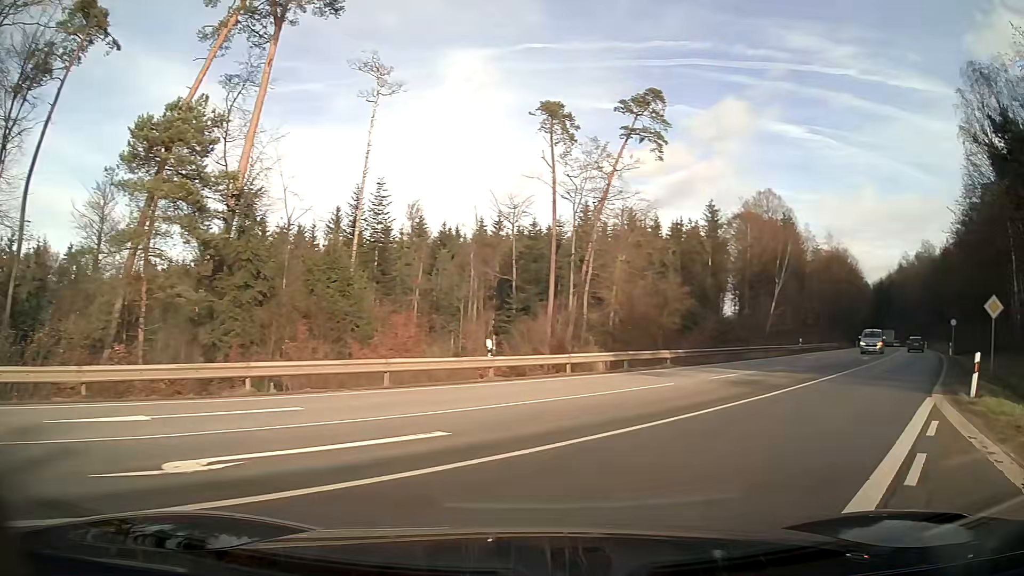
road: secondary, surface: asphalt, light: Day
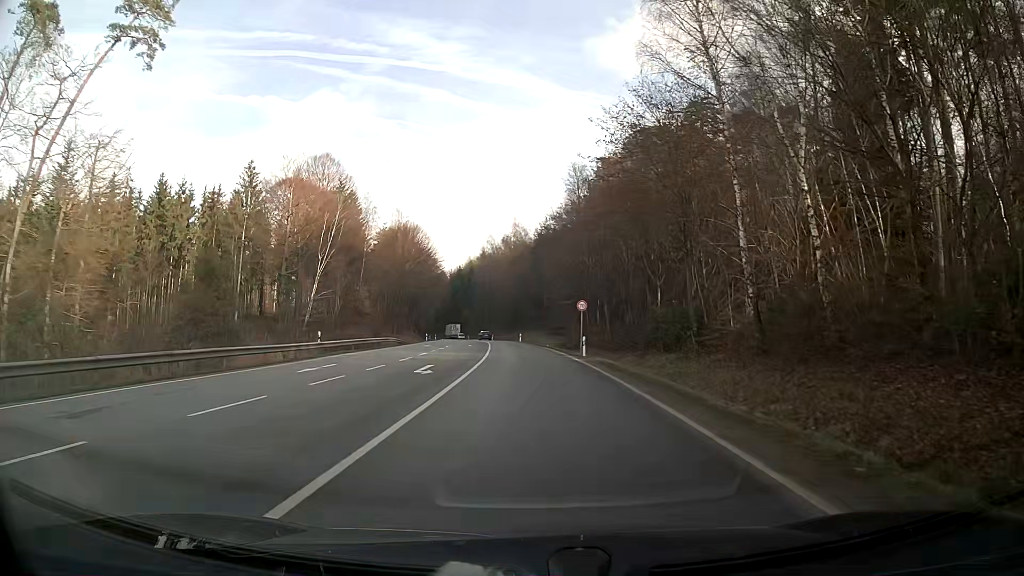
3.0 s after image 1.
(+9.1, +21.3) m; +30°
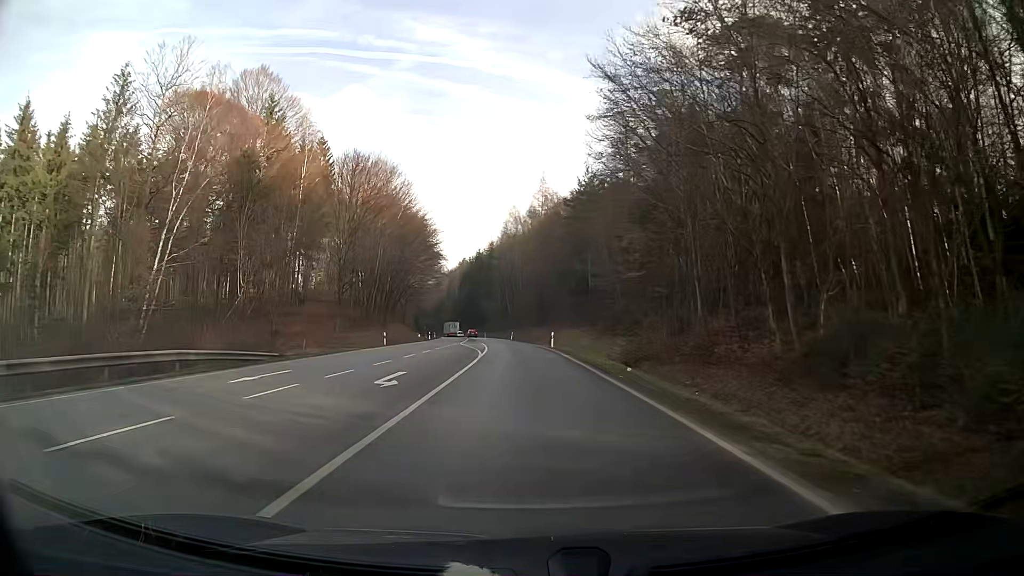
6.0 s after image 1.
(-0.7, +40.8) m; -2°
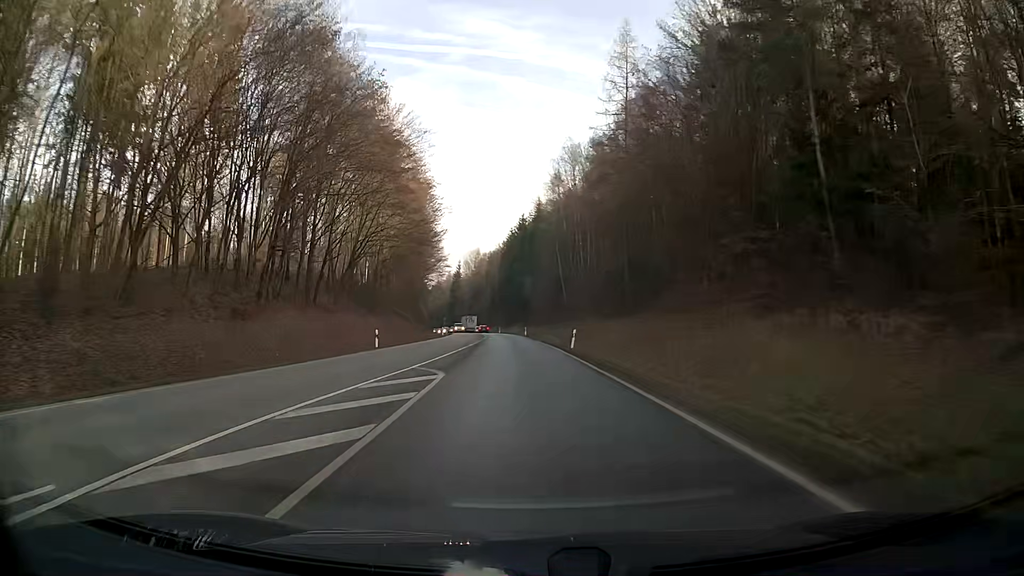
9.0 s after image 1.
(-2.0, +52.8) m; -5°
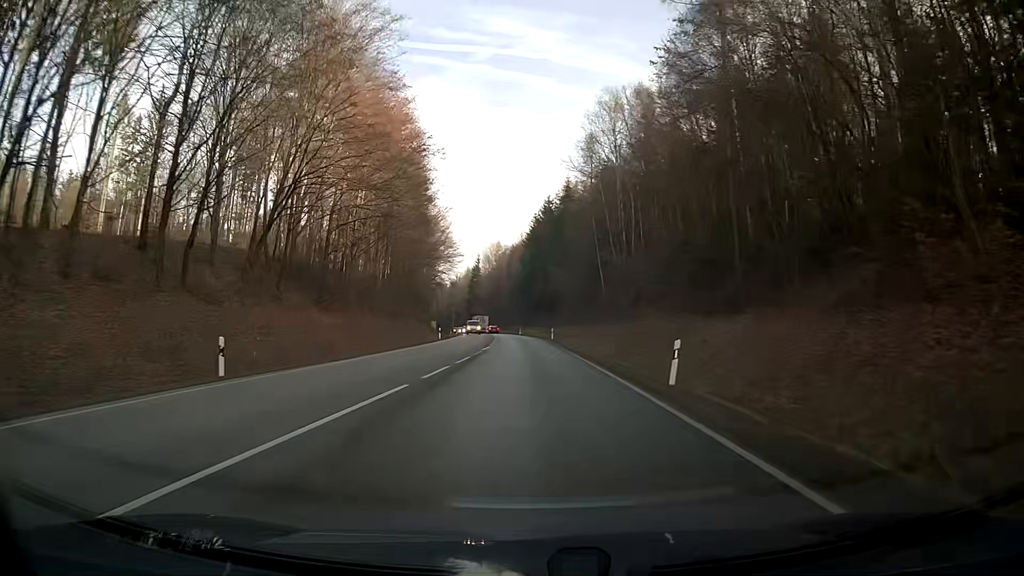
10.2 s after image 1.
(-0.4, +21.8) m; -2°
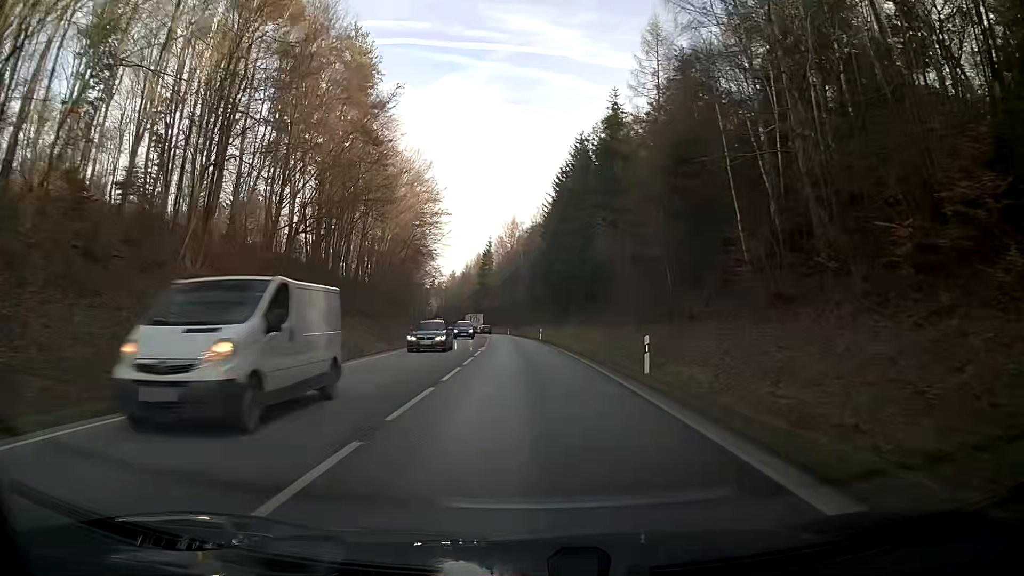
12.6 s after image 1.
(-0.7, +43.1) m; -2°
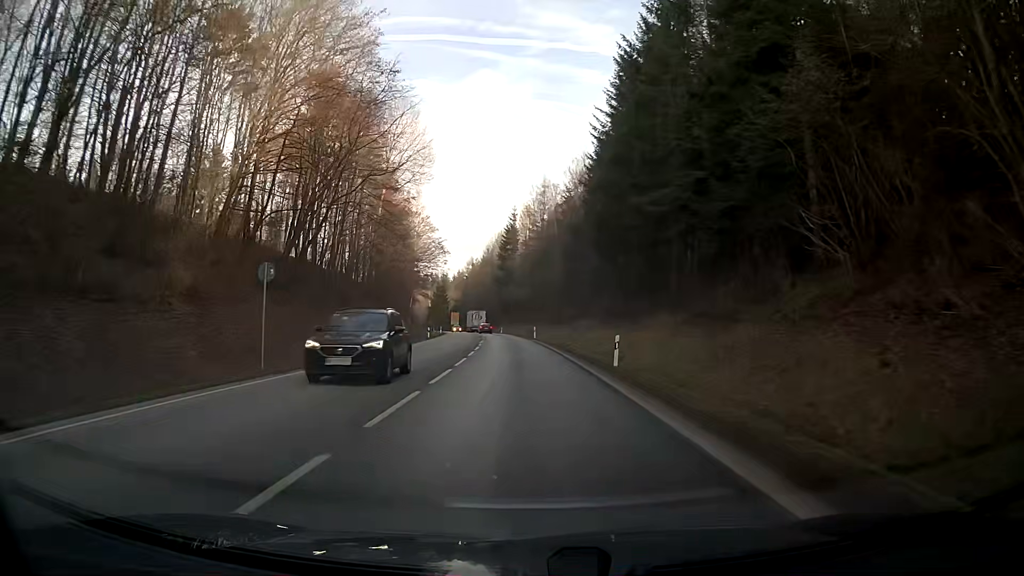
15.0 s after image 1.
(-1.1, +42.8) m; -3°
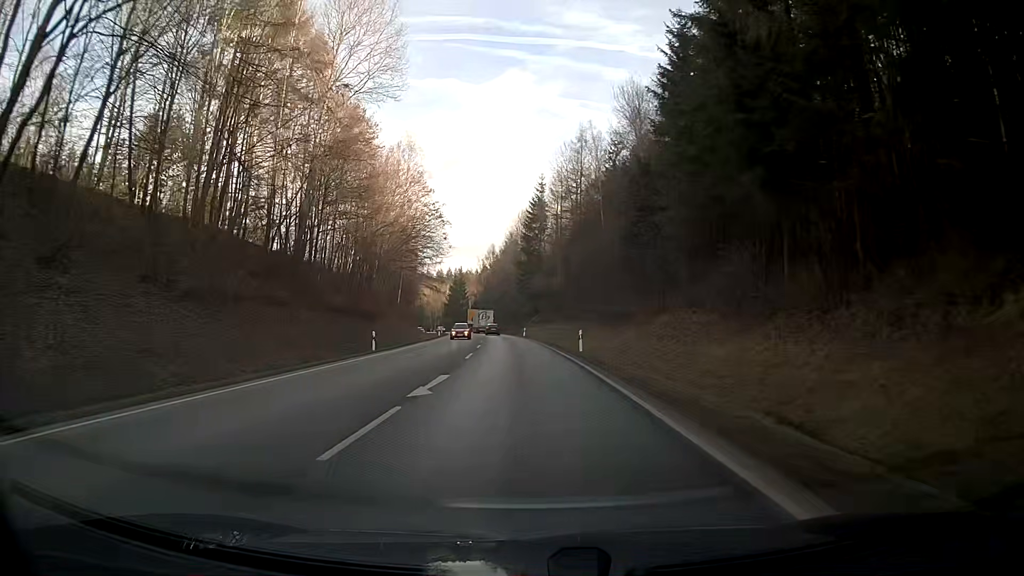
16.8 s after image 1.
(-0.7, +32.3) m; -2°
(0, +10) (0, +20) (-1, +30) (-1, +40) (-1, +50) (-2, +60) (-3, +70) (-4, +80) (-5, +90) (-6, +100) m
